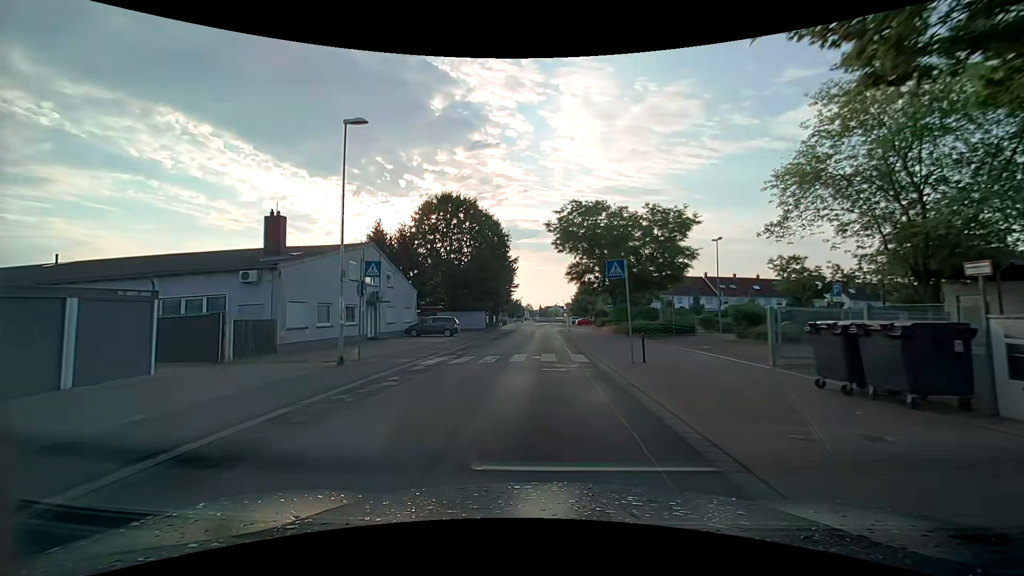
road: unclassified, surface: asphalt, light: Day
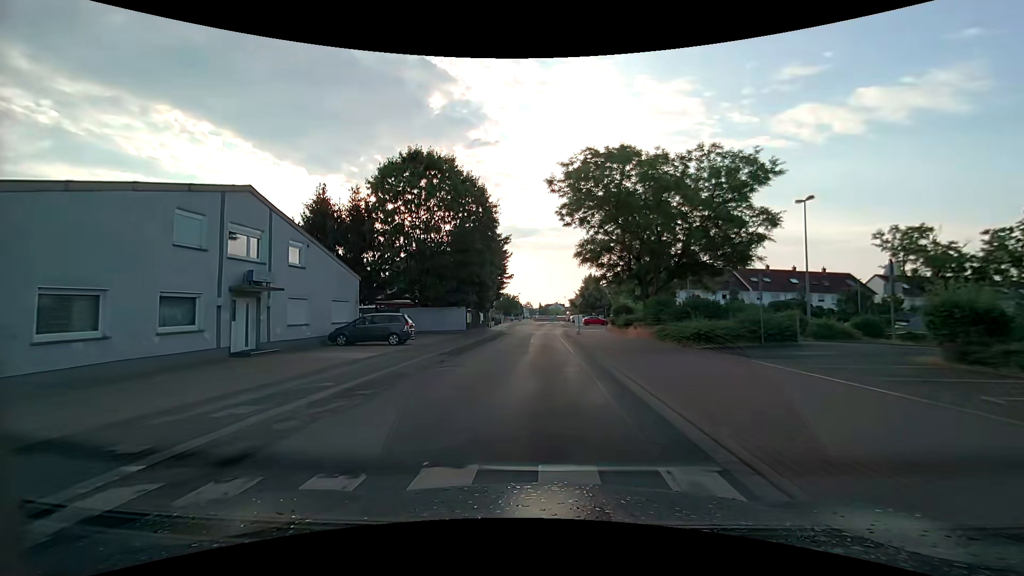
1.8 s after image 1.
(0.0, +14.5) m; -1°
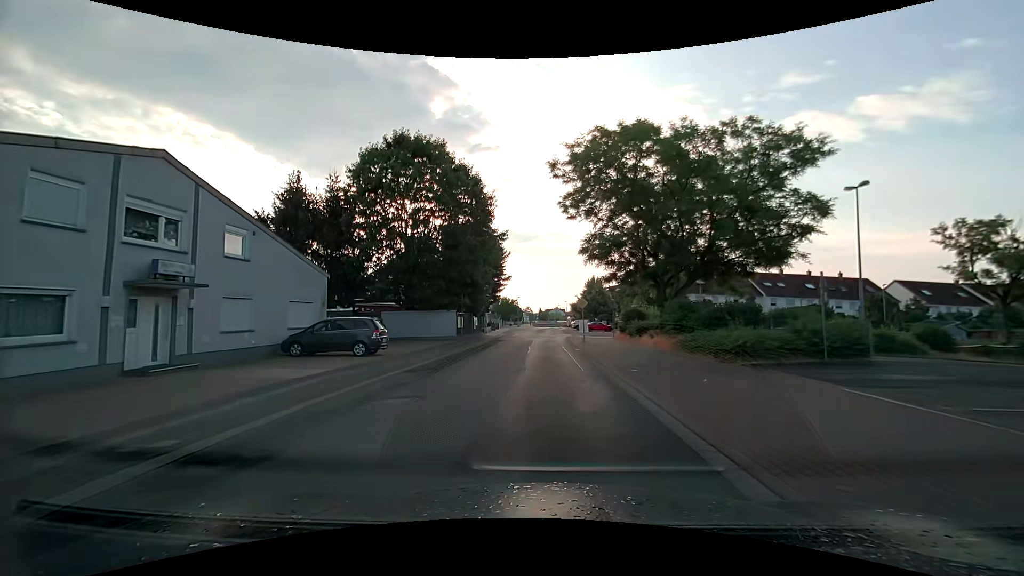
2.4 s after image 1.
(+0.1, +4.8) m; +1°
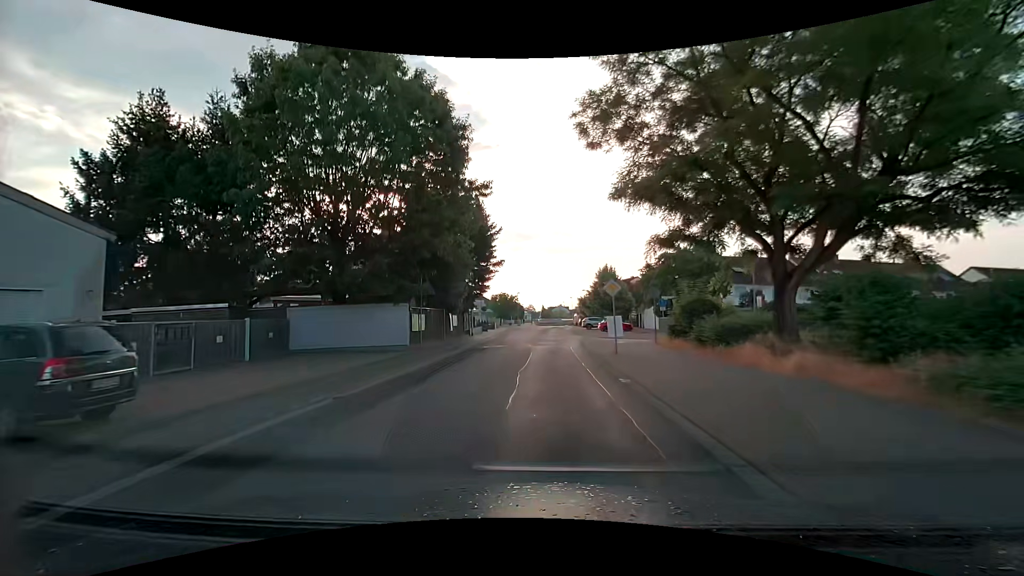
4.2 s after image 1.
(-0.1, +14.0) m; -1°
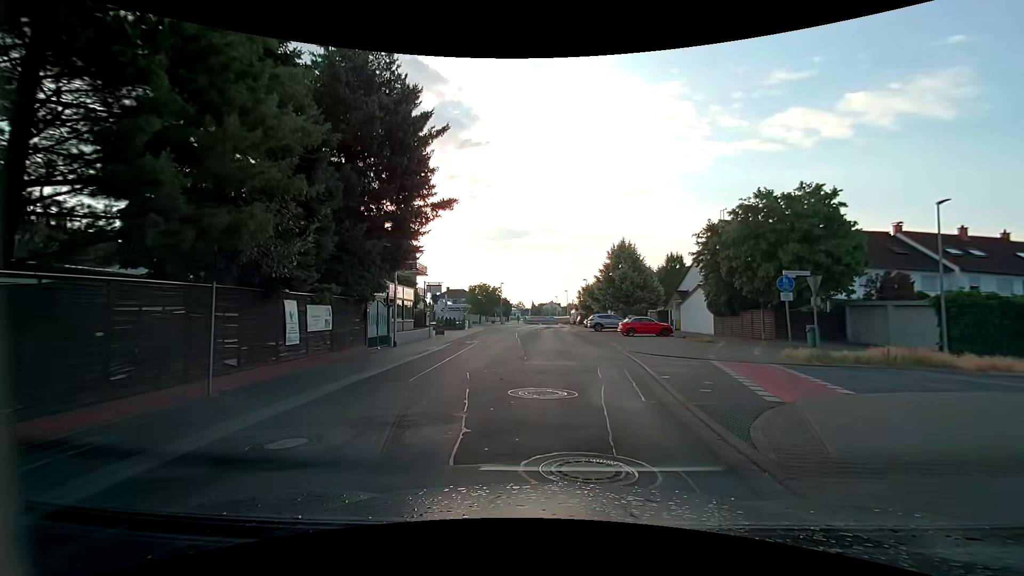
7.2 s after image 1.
(0.0, +21.5) m; +1°
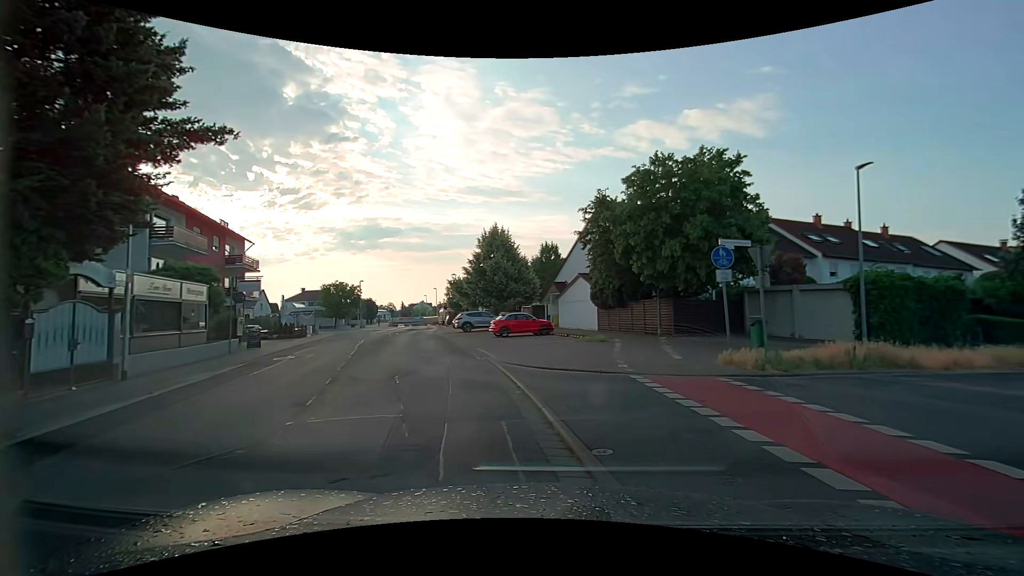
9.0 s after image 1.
(+0.6, +7.3) m; +14°
